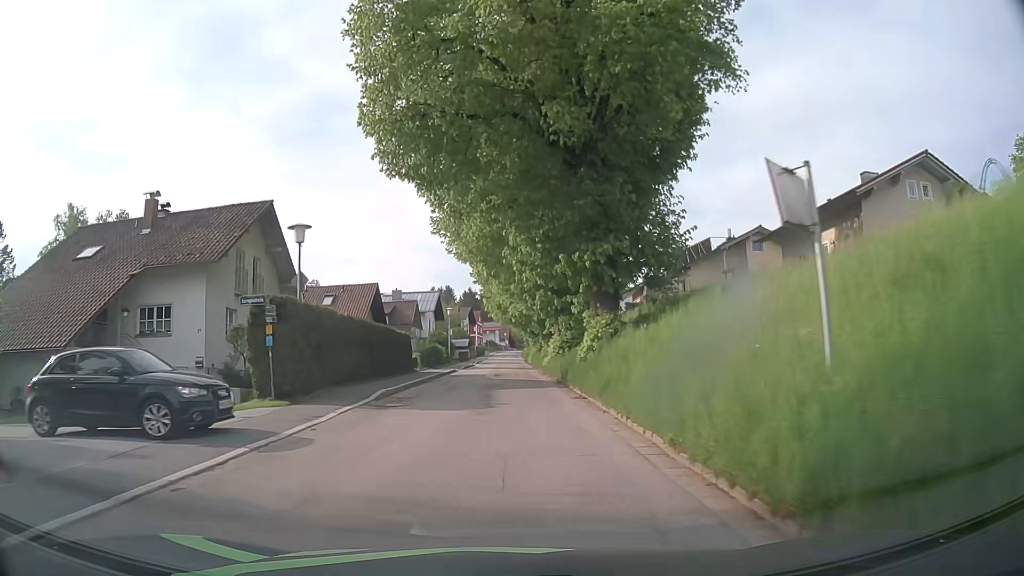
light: Day
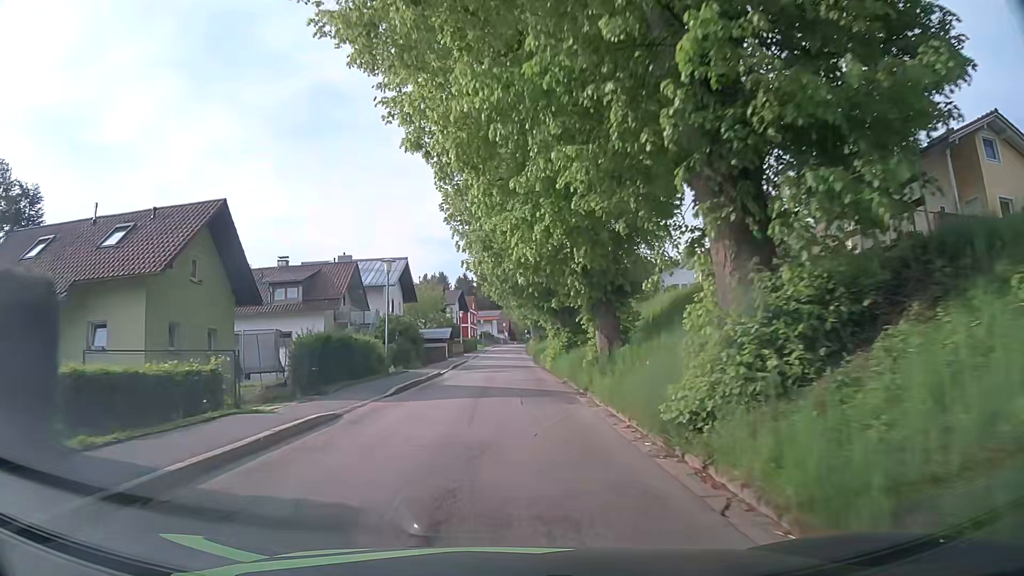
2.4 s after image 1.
(-0.2, +29.2) m; 0°
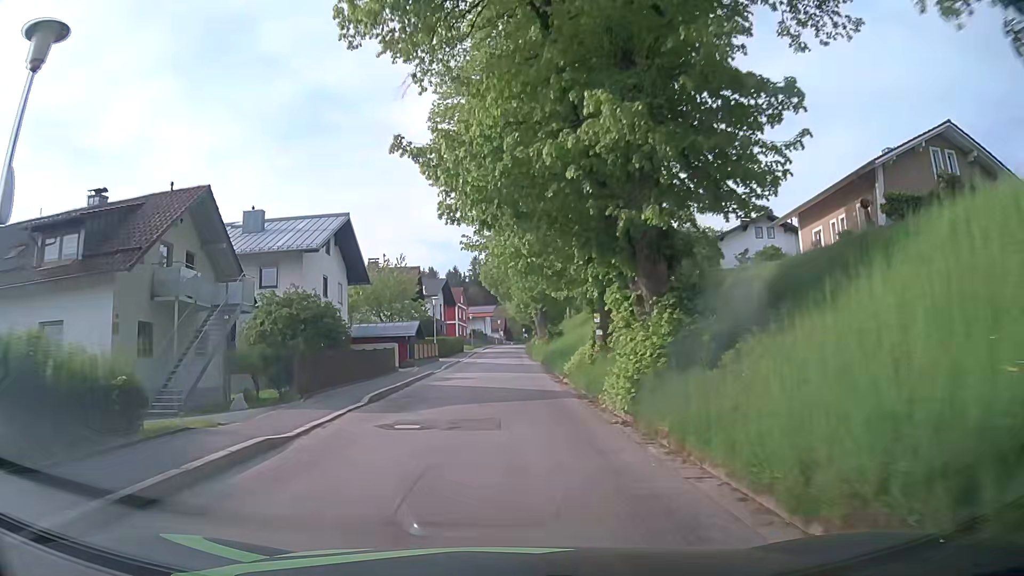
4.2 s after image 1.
(+0.1, +22.2) m; 0°
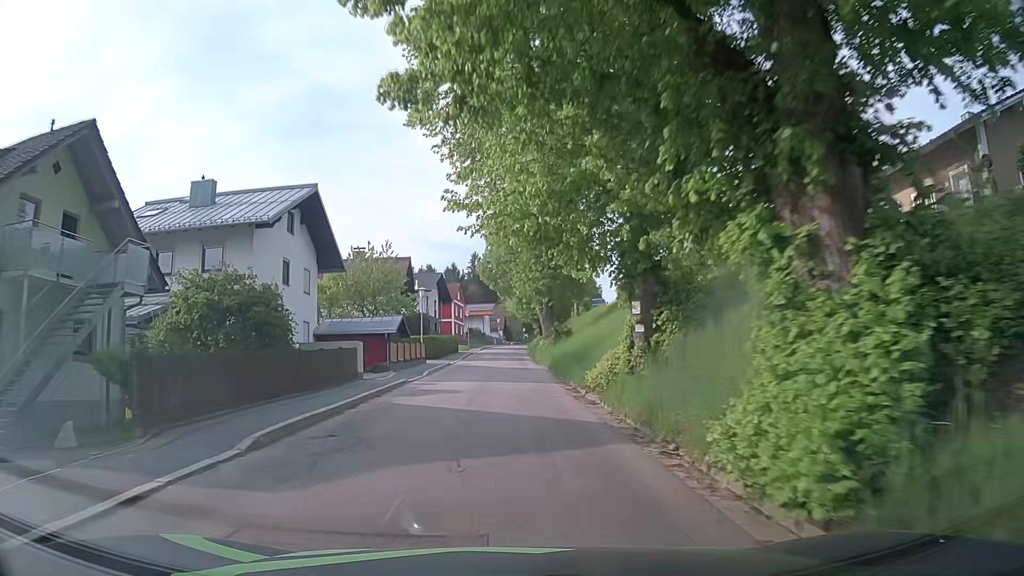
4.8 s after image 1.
(0.0, +7.5) m; -1°
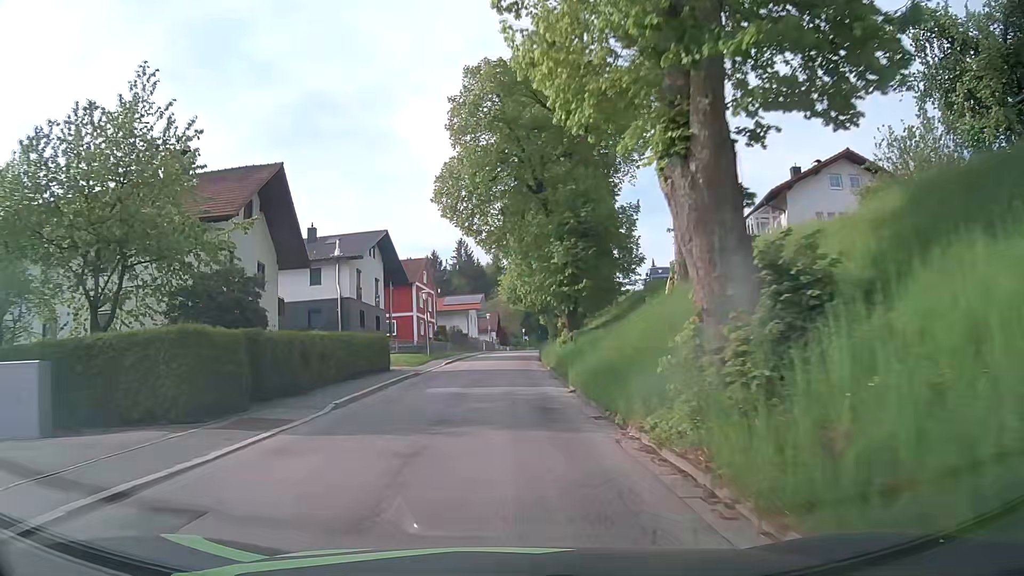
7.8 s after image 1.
(+0.5, +37.7) m; +1°
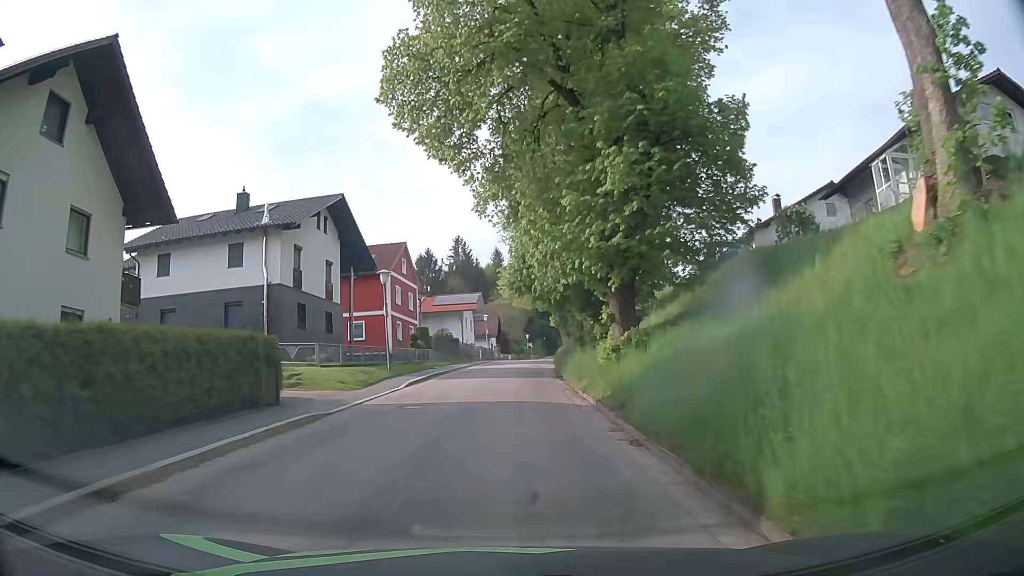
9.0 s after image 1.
(-0.1, +15.1) m; 0°
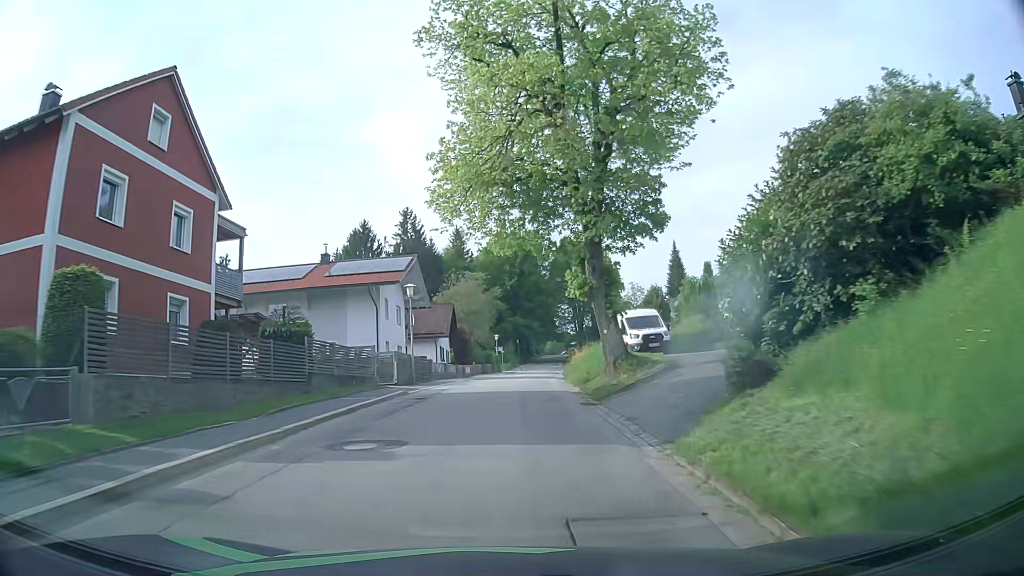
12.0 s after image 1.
(+0.3, +36.9) m; +1°
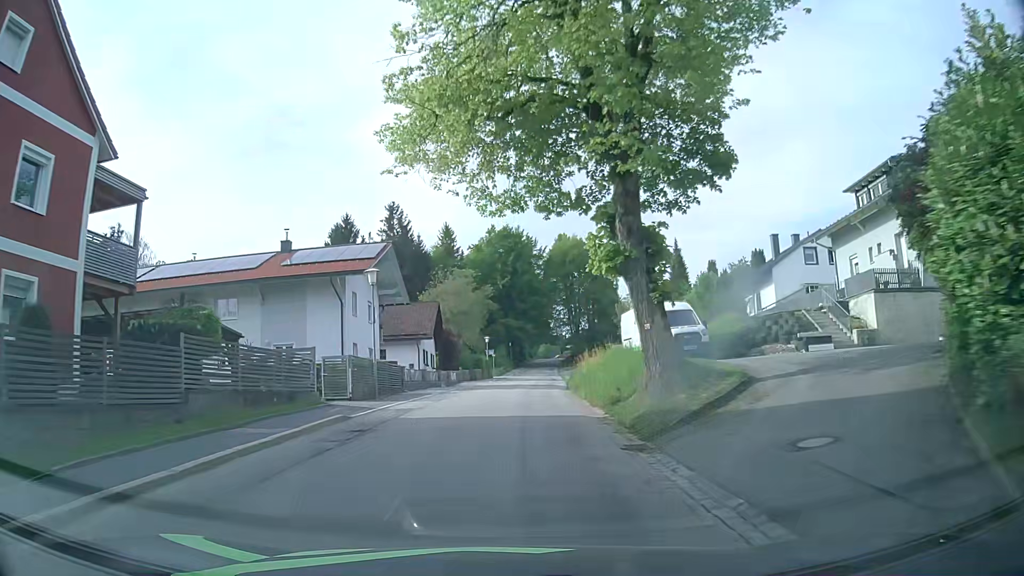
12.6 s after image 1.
(+0.2, +7.3) m; +1°
